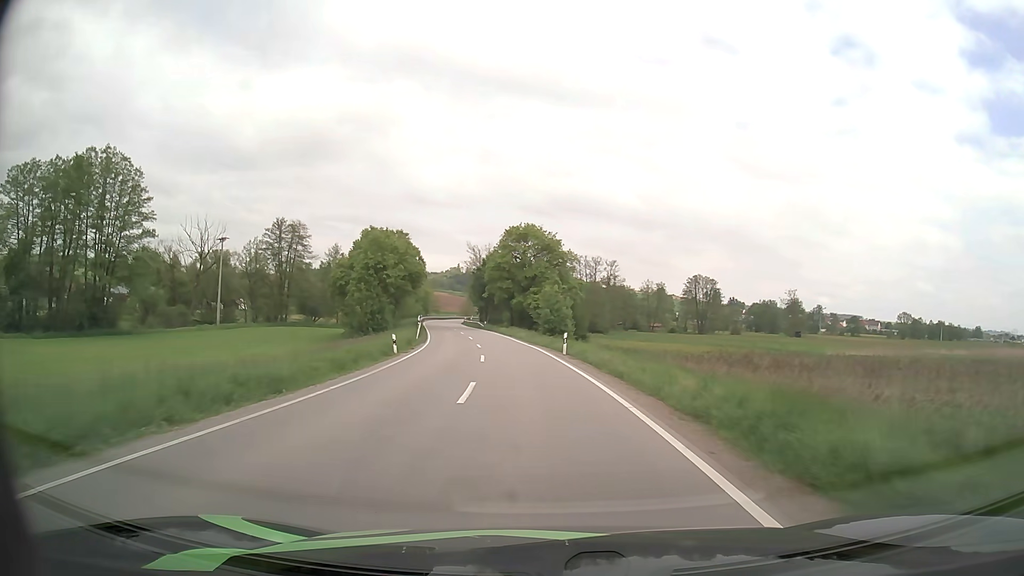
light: Day
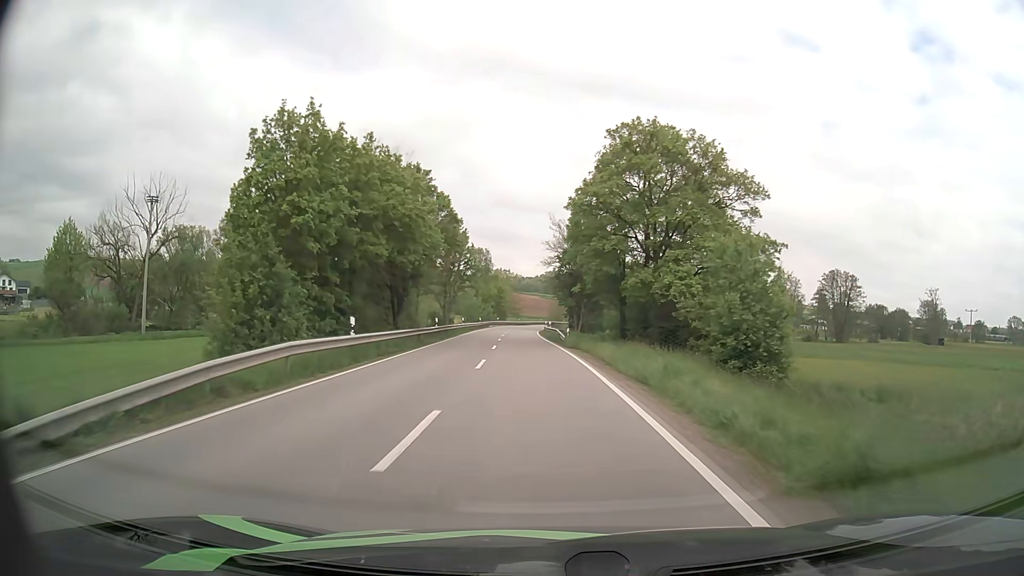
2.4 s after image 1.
(-2.9, +41.9) m; -8°
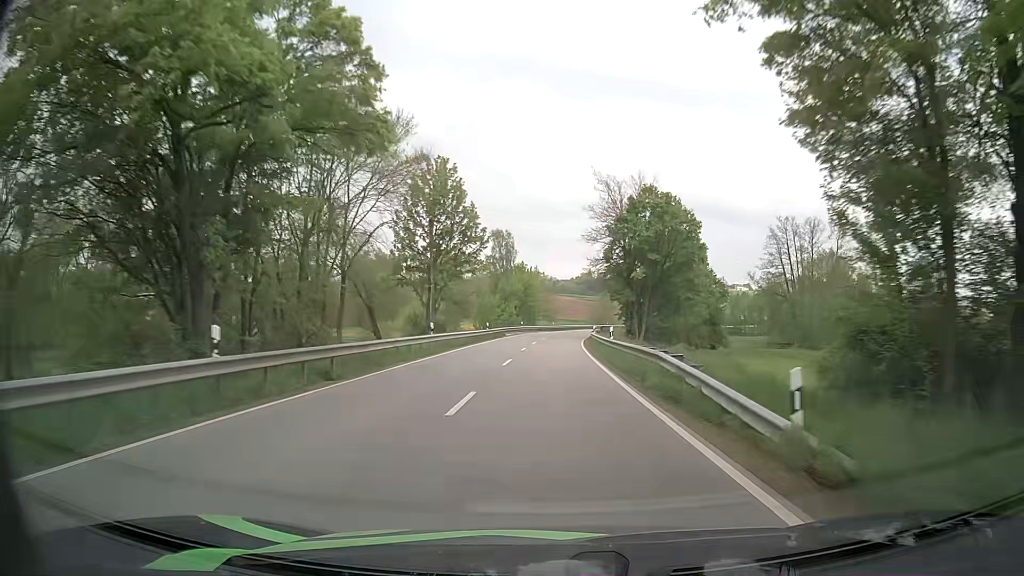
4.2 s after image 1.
(-1.0, +32.4) m; -3°
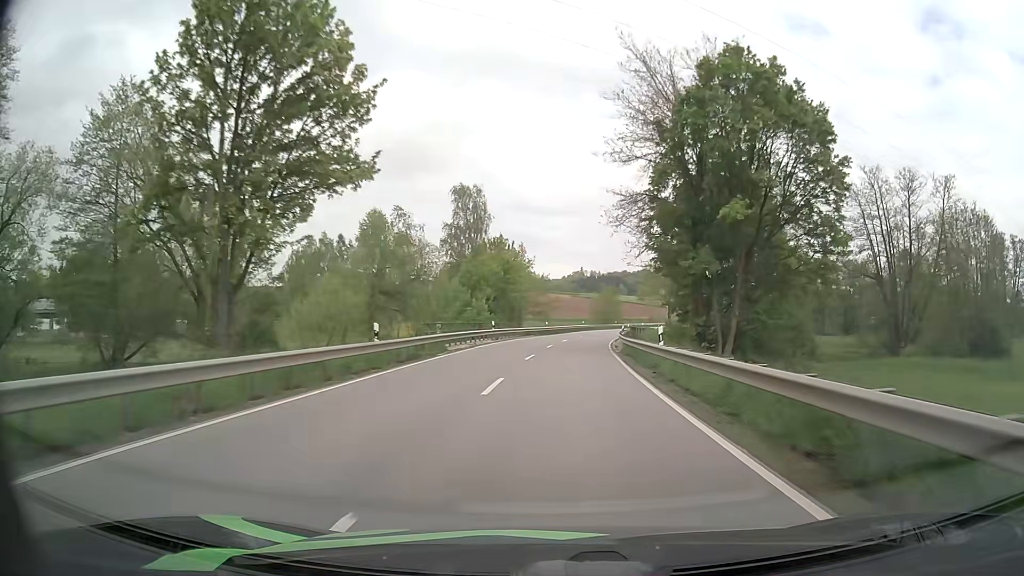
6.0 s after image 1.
(0.0, +33.1) m; +1°
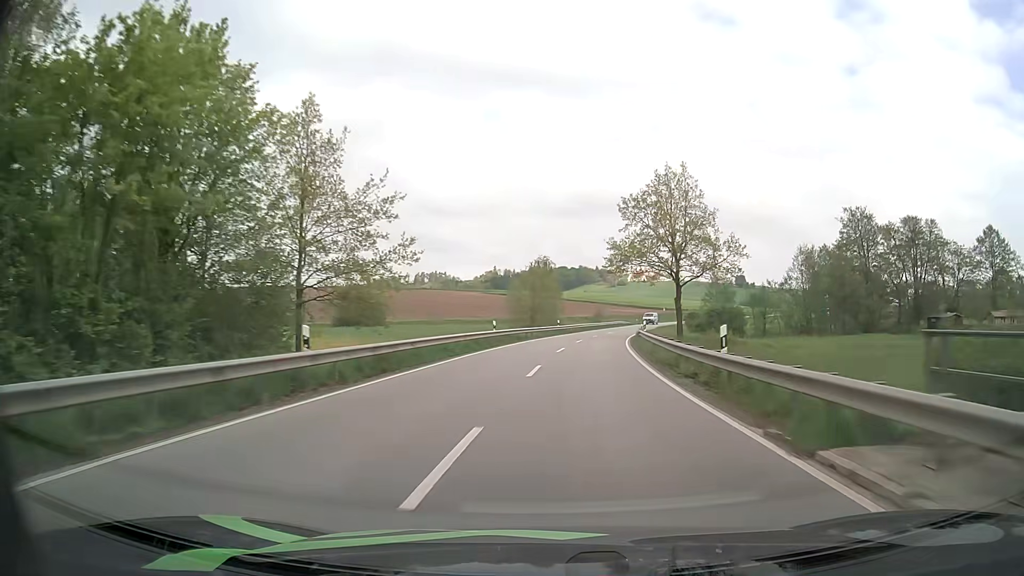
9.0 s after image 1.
(+2.9, +55.8) m; +7°
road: secondary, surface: asphalt
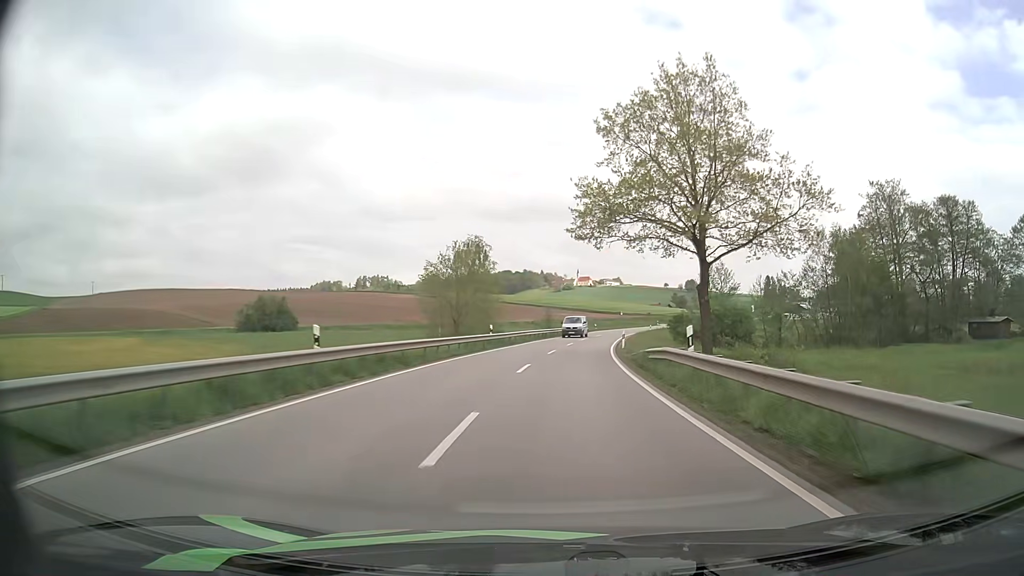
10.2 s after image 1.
(+1.0, +22.4) m; +5°
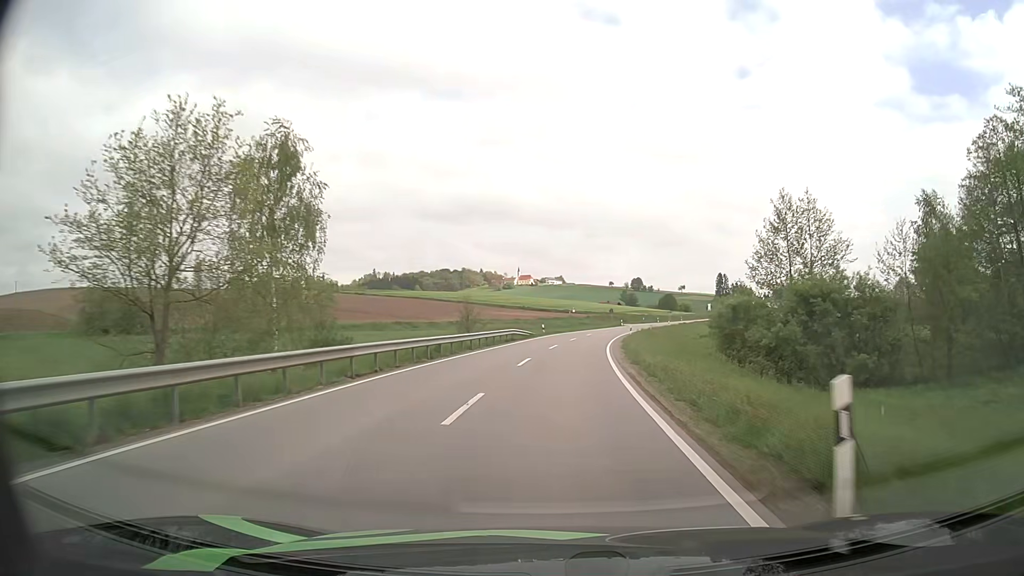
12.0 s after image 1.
(+1.8, +33.6) m; +5°
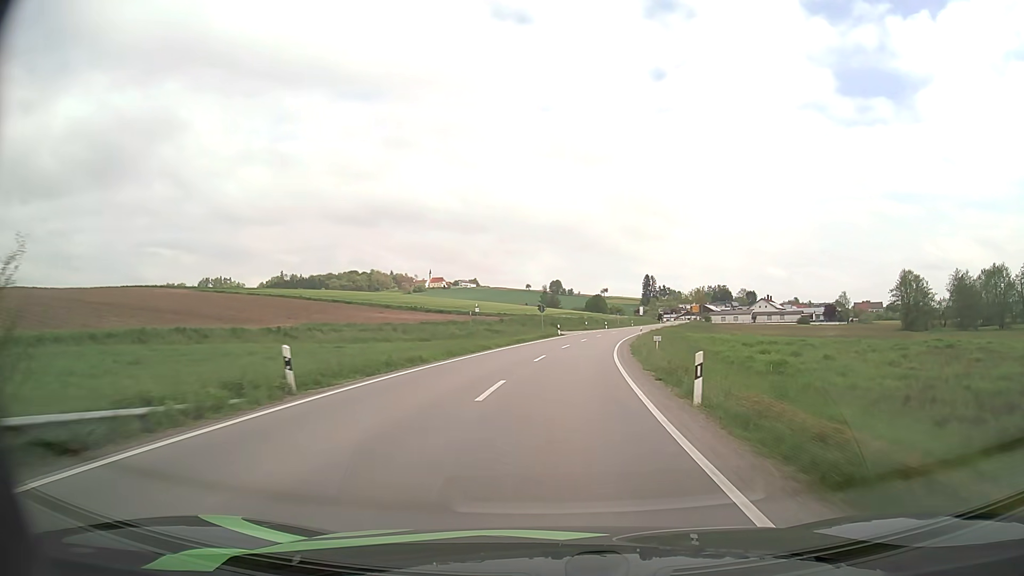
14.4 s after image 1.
(+2.8, +45.5) m; +7°
(0, +10) (0, +20) (+1, +30) (+2, +40) (+4, +50) (+5, +60) (+7, +69) (+10, +79) (+12, +89) (+15, +99) m
